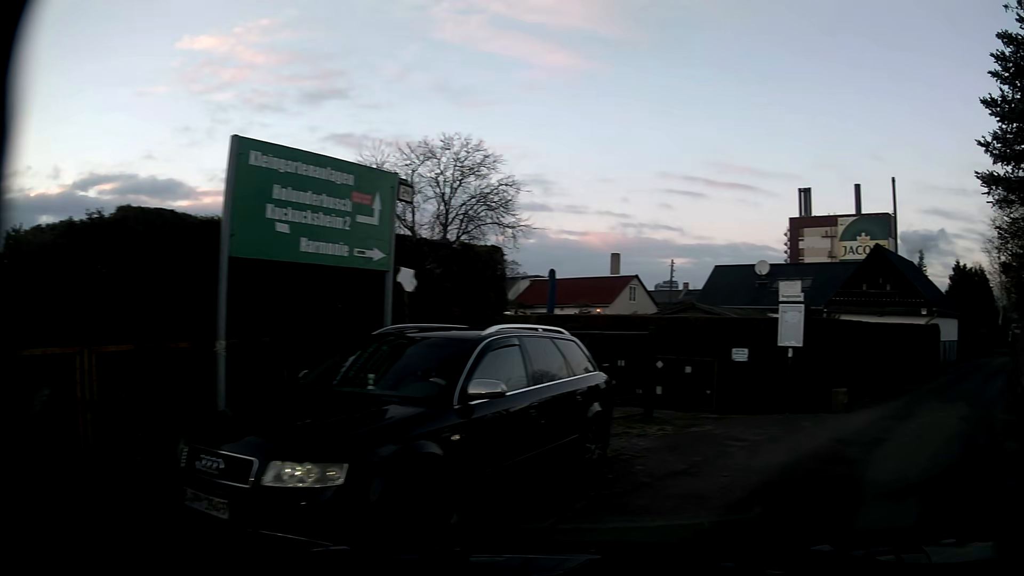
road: residential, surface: asphalt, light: Day
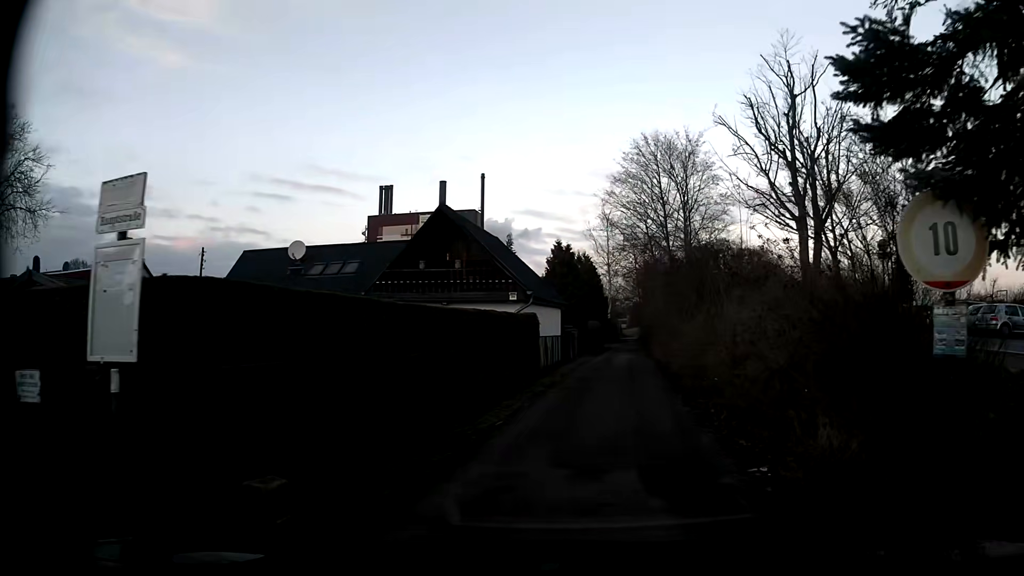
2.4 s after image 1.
(+3.9, +8.0) m; +37°
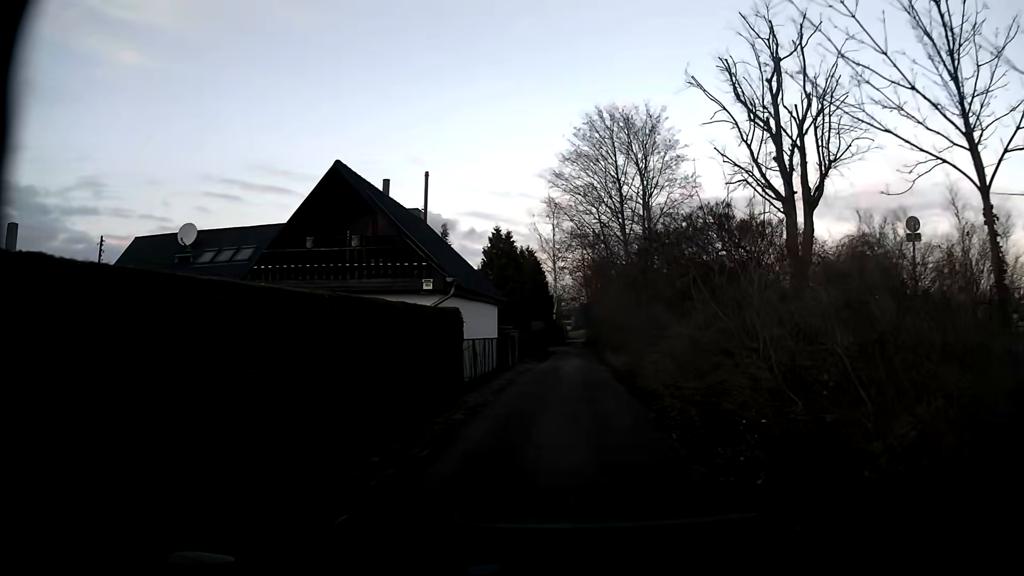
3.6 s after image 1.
(+0.2, +5.5) m; +6°
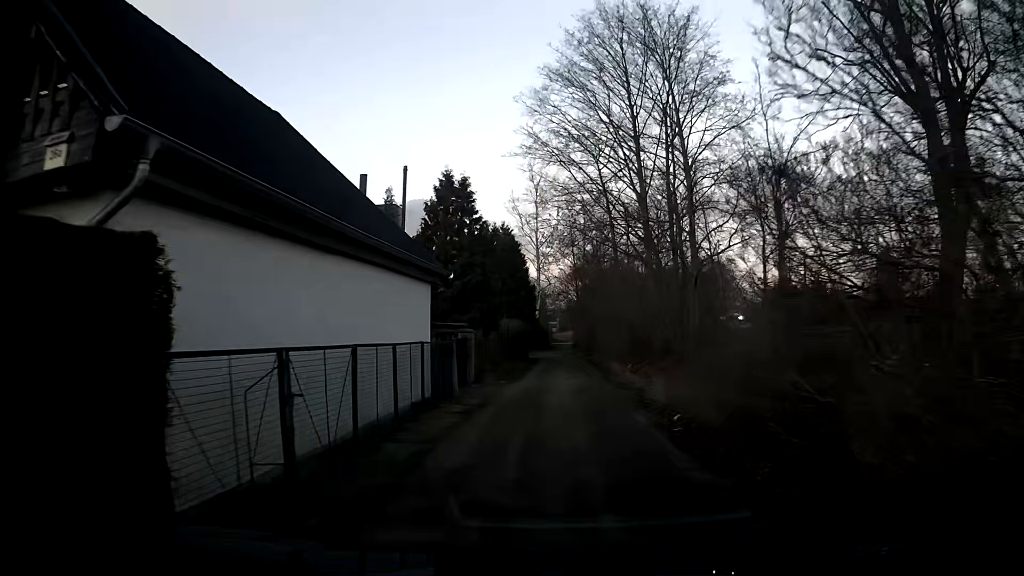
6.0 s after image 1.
(0.0, +11.9) m; +1°
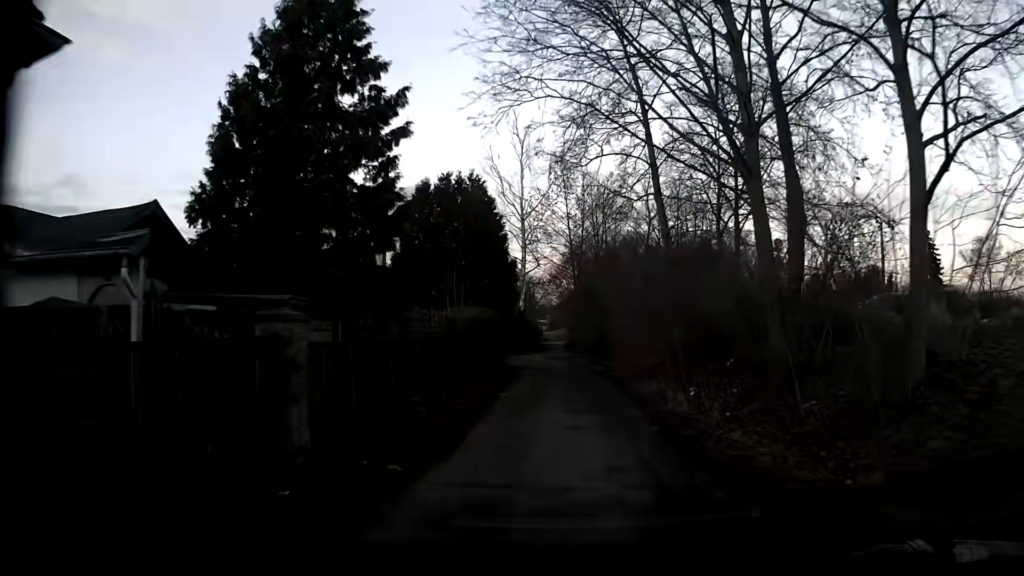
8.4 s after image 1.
(0.0, +12.6) m; 0°
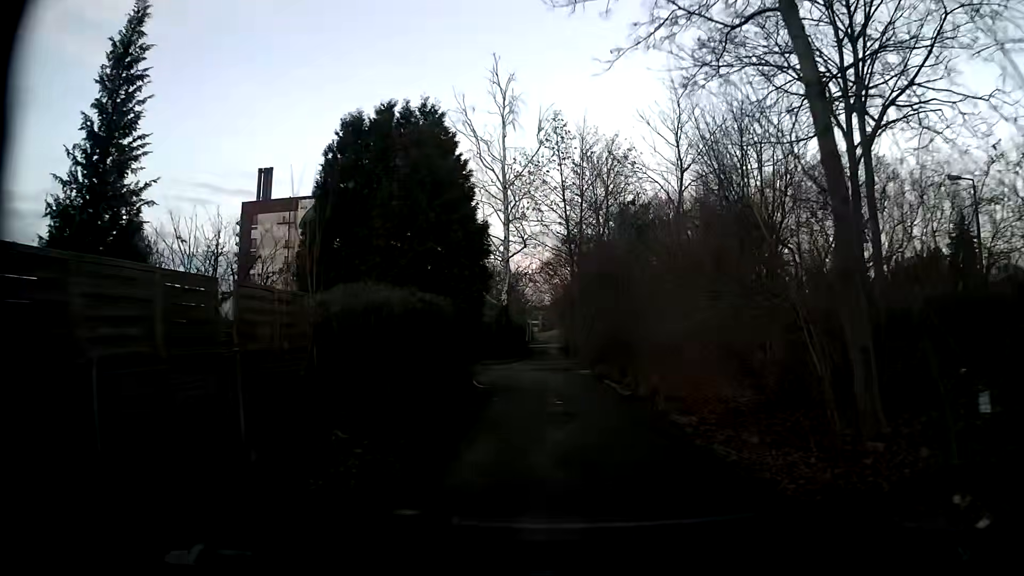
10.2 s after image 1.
(+0.1, +9.3) m; +1°
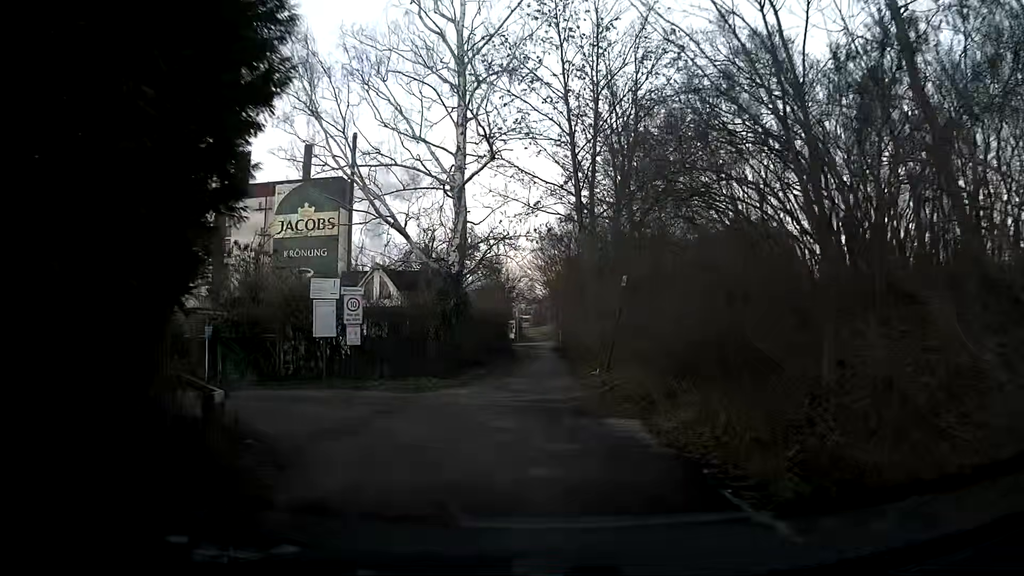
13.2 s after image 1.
(-0.1, +14.6) m; -1°
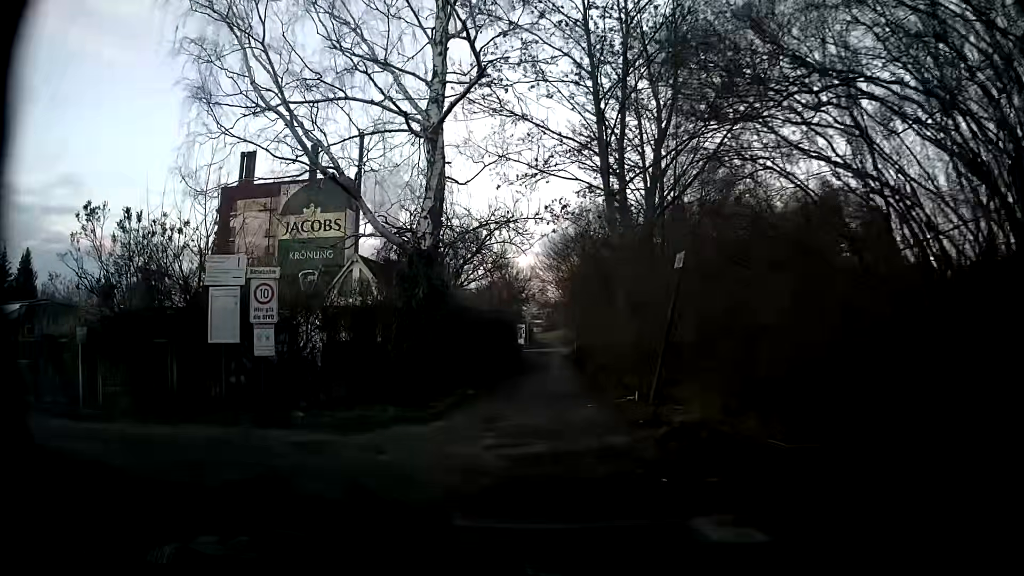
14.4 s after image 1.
(+0.1, +5.2) m; -1°
